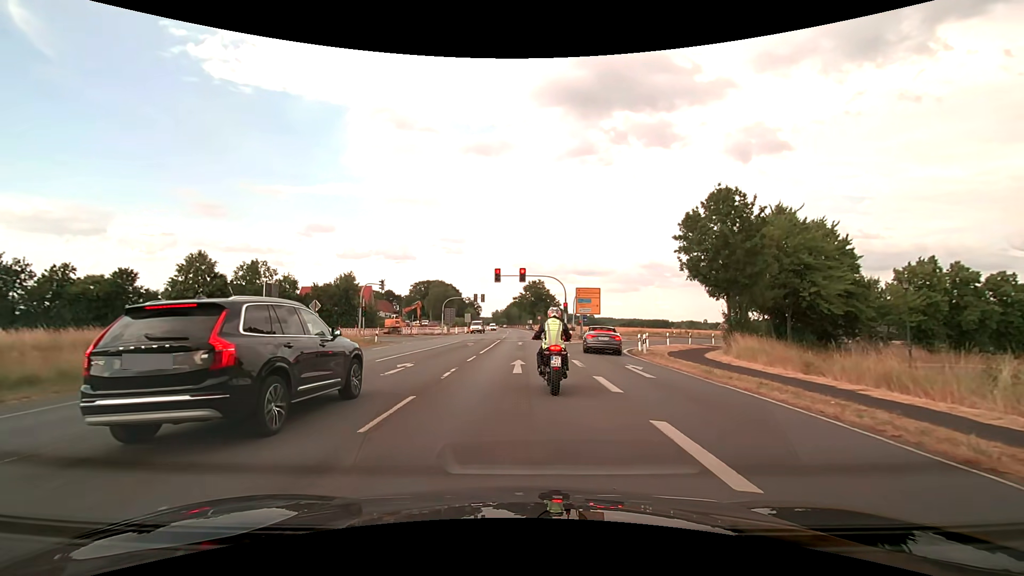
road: secondary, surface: asphalt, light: Day
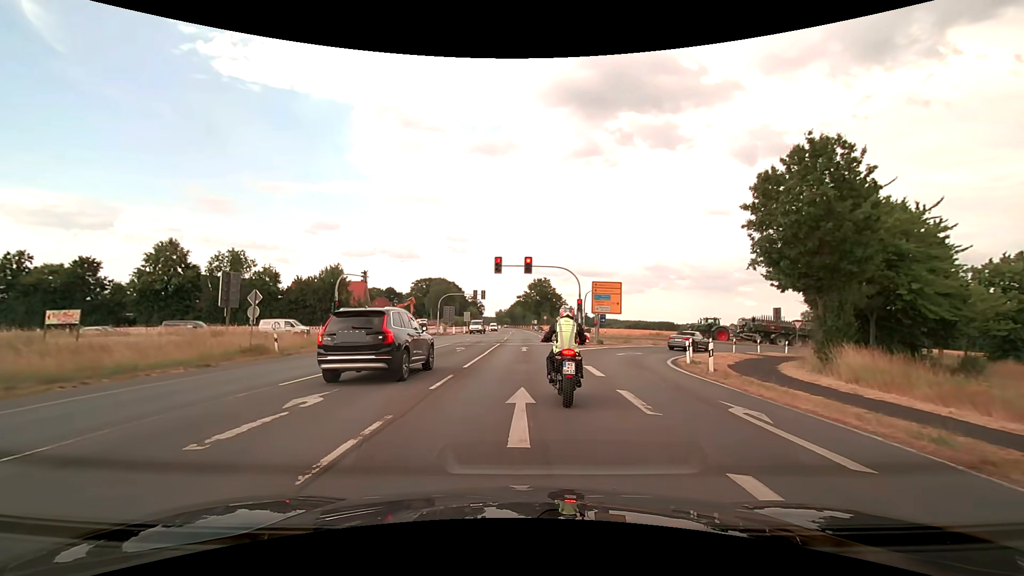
(0.0, +8.0) m; 0°
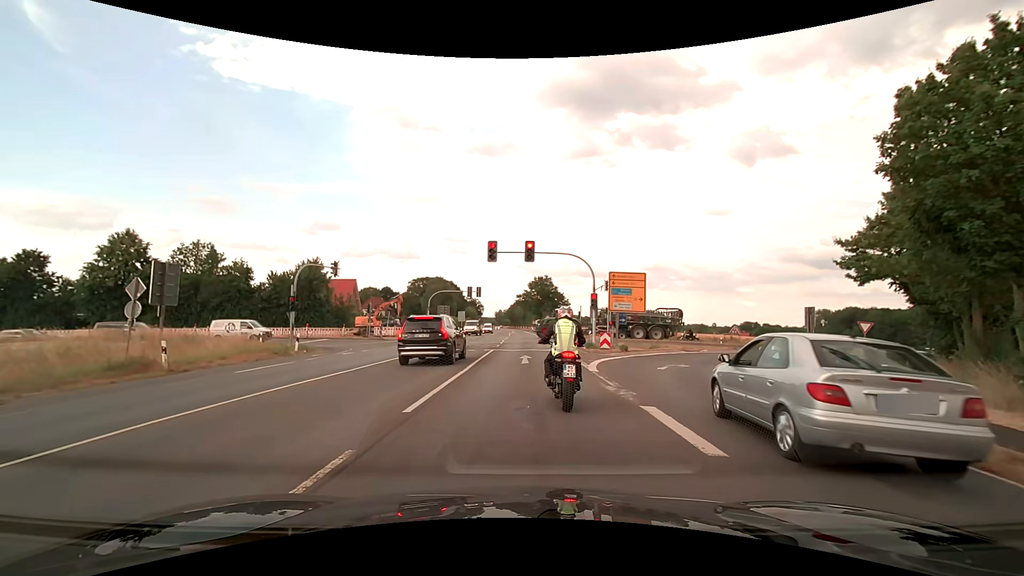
(0.0, +7.8) m; 0°
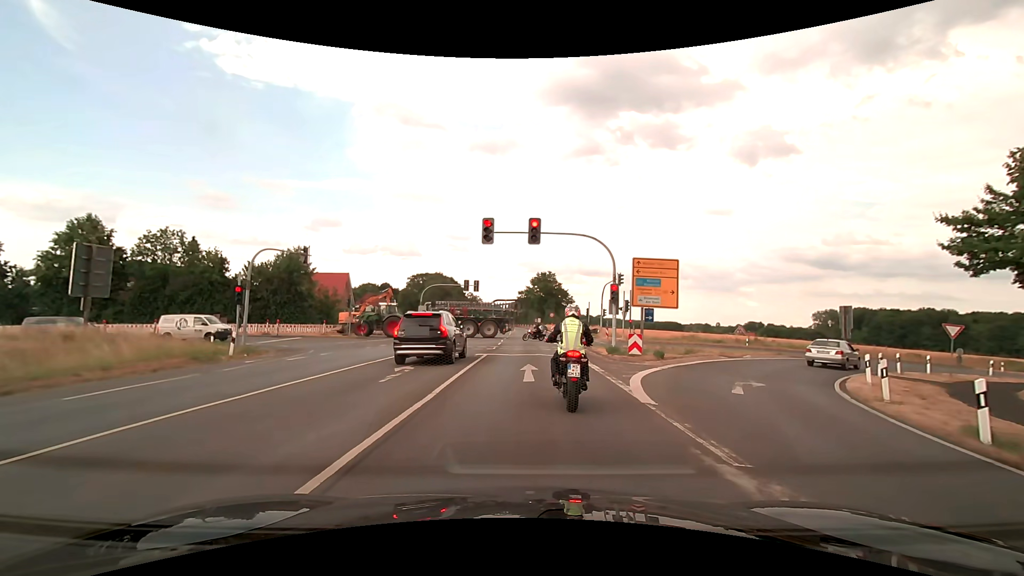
(0.0, +6.3) m; -1°
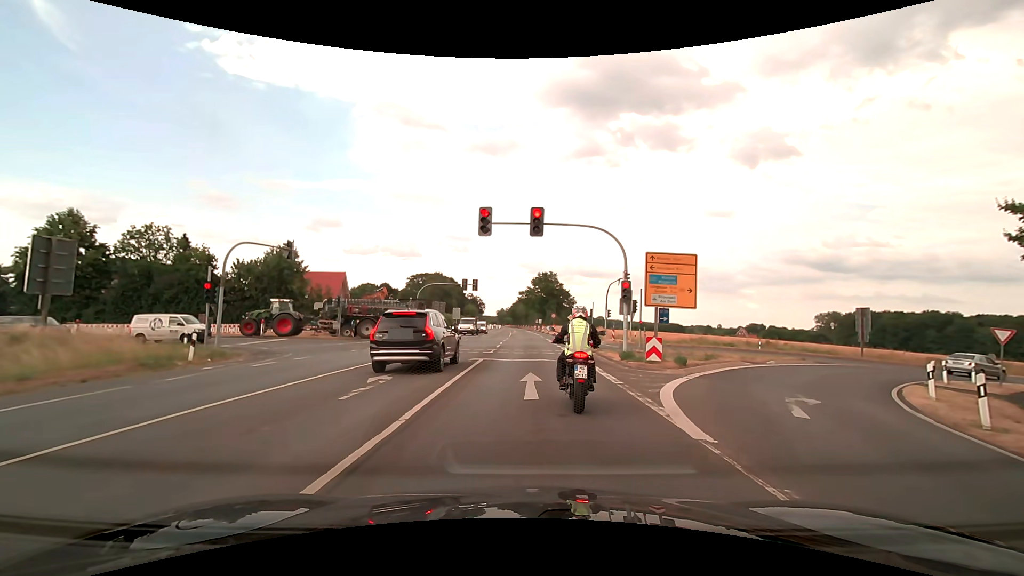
(0.0, +2.6) m; +1°
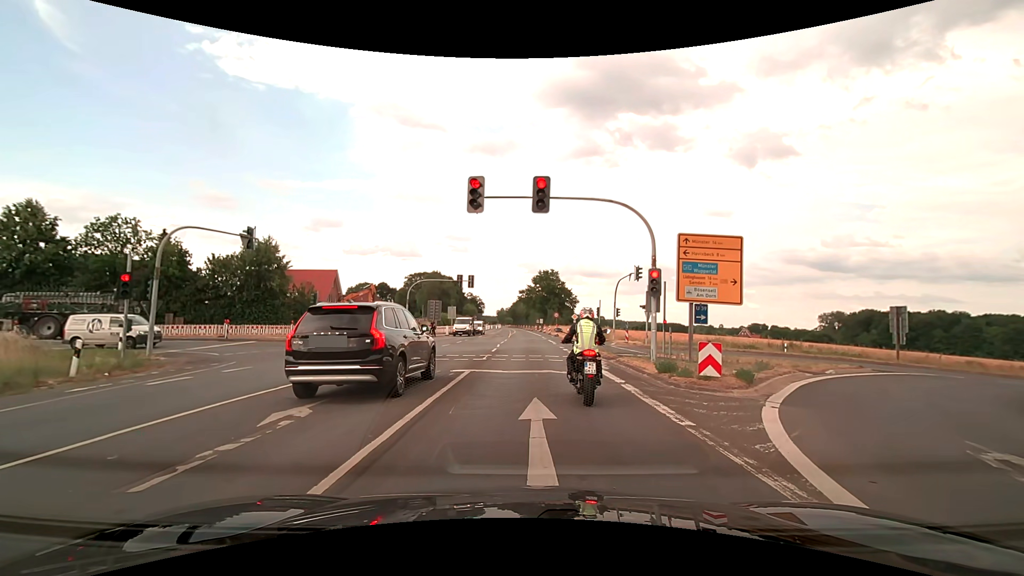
(0.0, +4.8) m; 0°
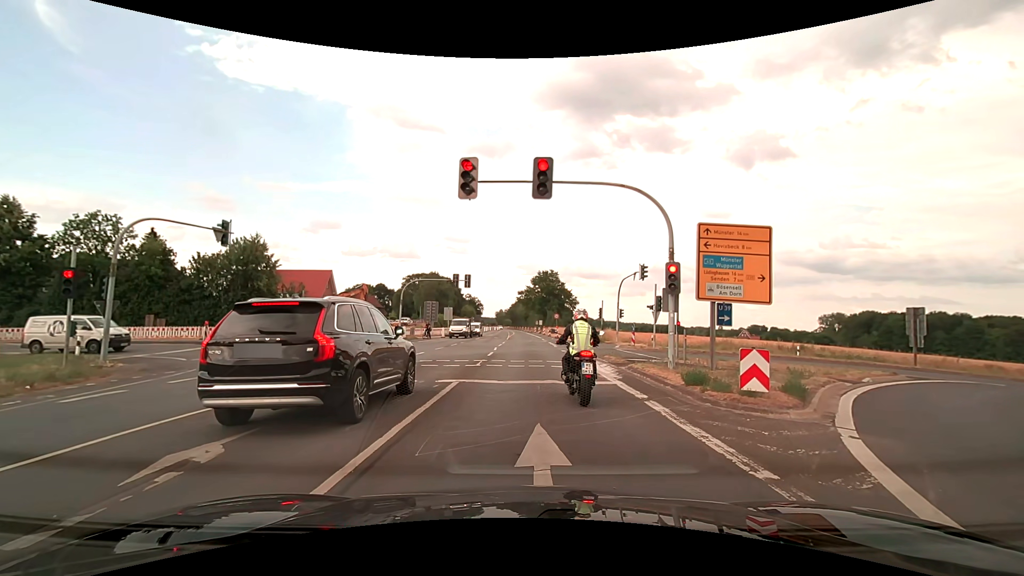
(0.0, +2.3) m; 0°
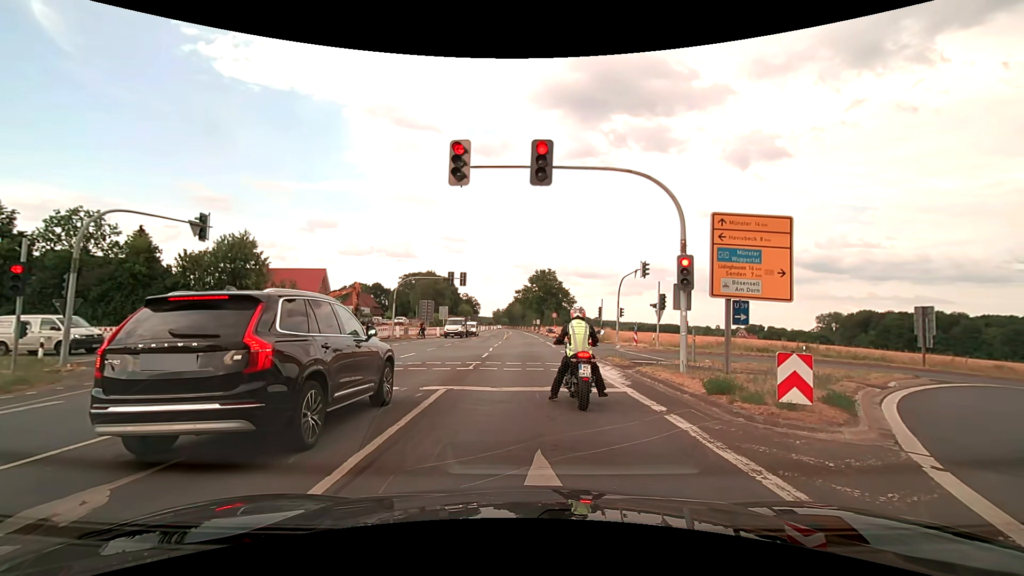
(0.0, +1.5) m; 0°
